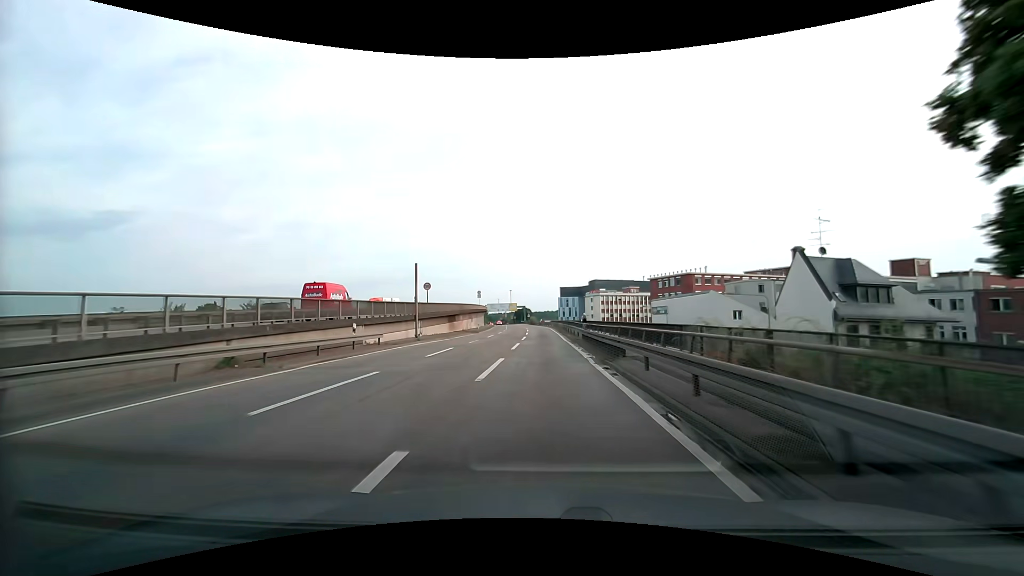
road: motorway_link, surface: asphalt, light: Day
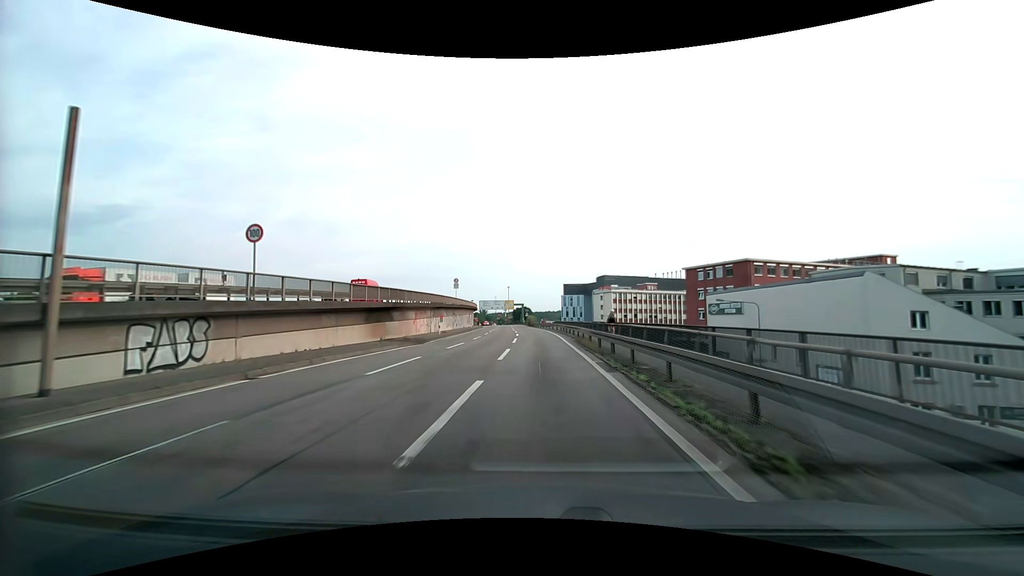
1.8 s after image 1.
(-0.2, +30.1) m; -1°
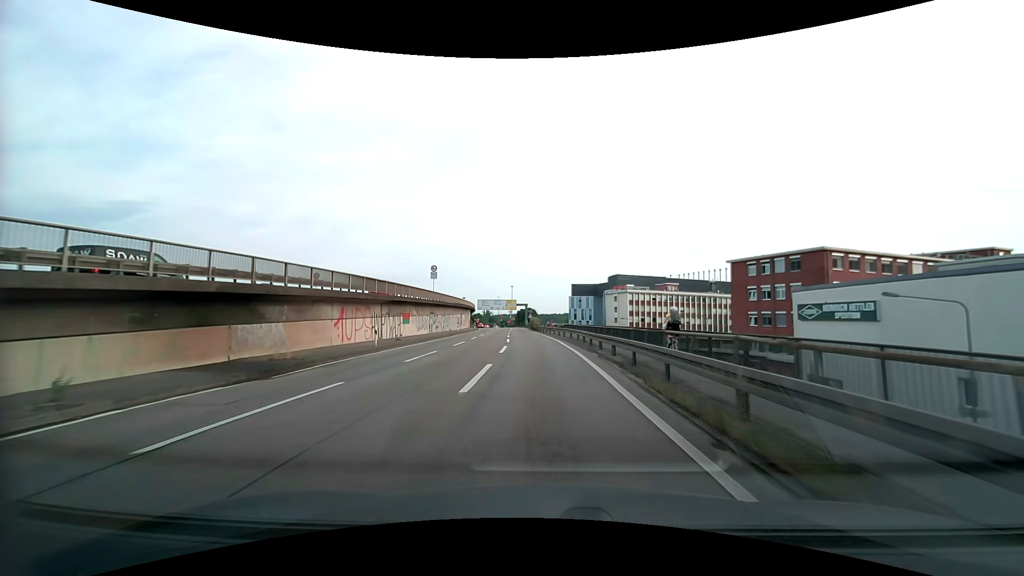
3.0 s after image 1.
(0.0, +19.6) m; 0°
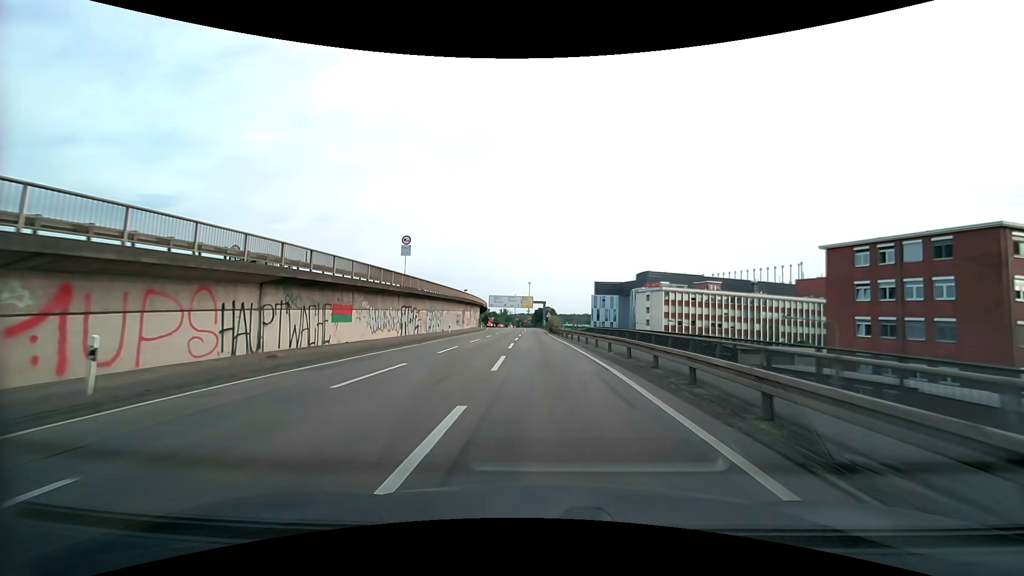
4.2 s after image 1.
(-0.4, +19.2) m; -2°
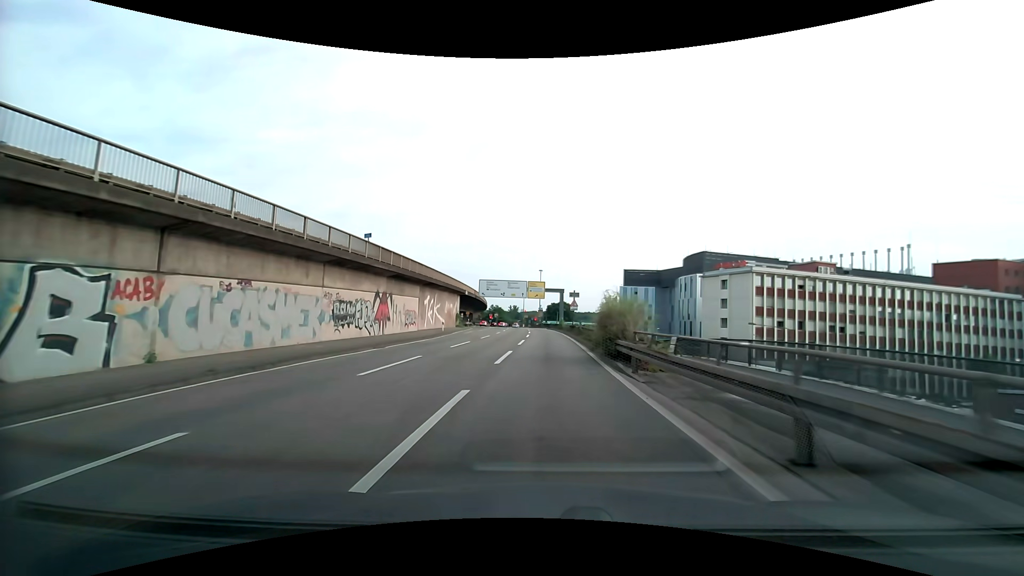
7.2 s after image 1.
(-0.8, +46.4) m; -2°
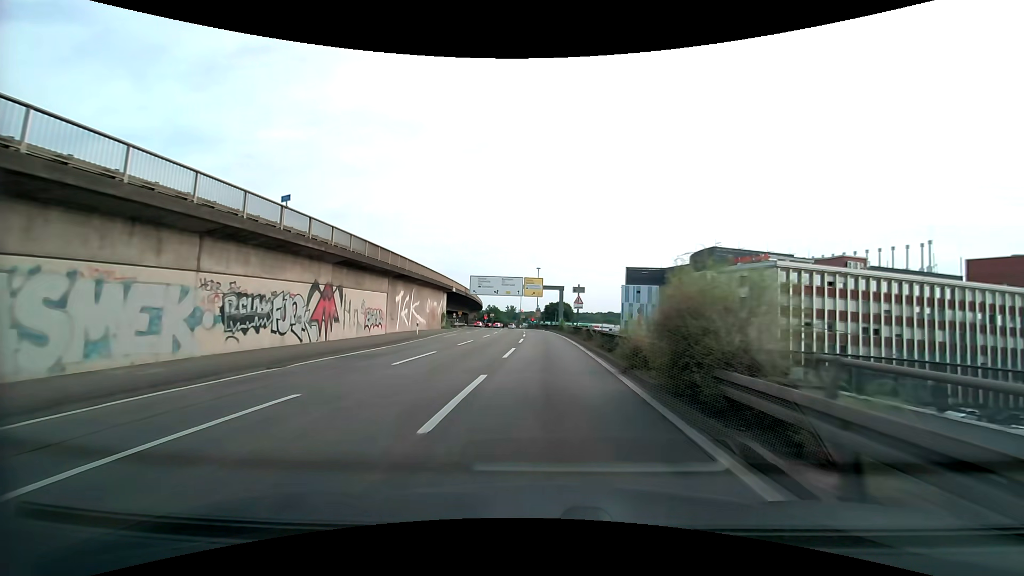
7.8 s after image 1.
(0.0, +9.0) m; 0°
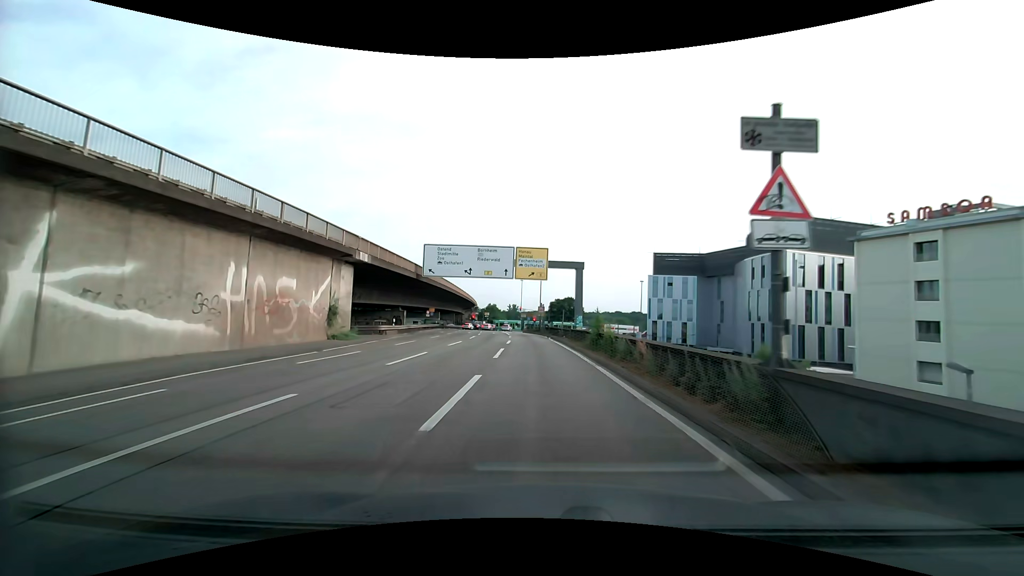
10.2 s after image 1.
(+0.1, +35.3) m; 0°
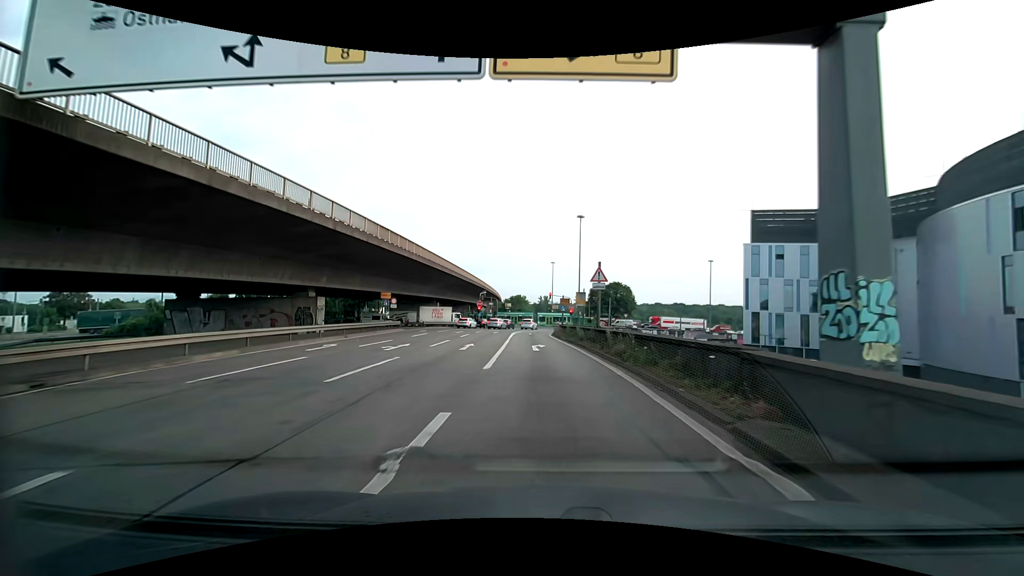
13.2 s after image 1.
(-1.1, +40.9) m; -4°
(0, +10) (0, +20) (-1, +30) (-1, +40) (-1, +50) (0, +60) (+2, +70) (+5, +79) (+9, +88) (+14, +97) m
